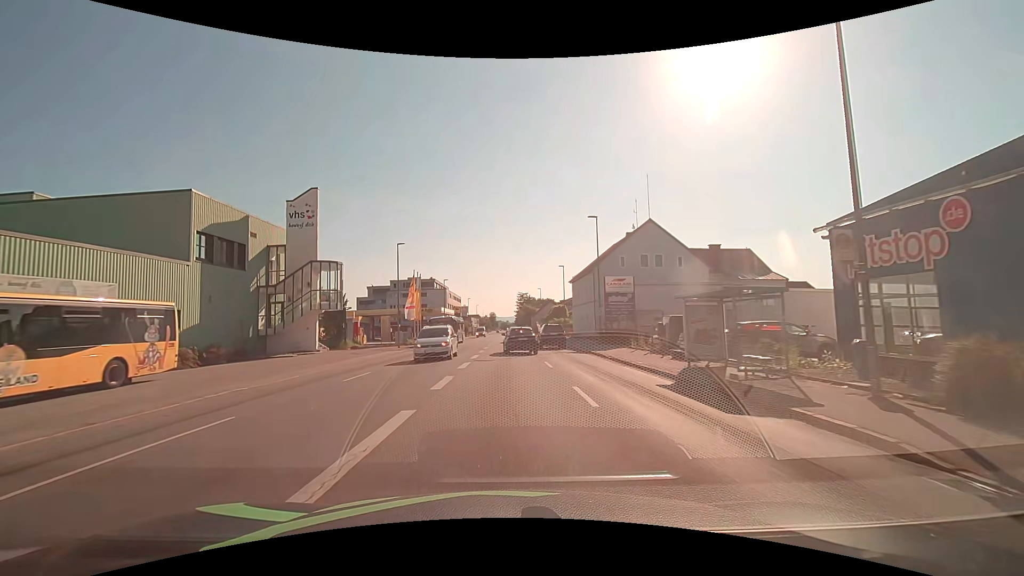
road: tertiary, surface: asphalt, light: Day
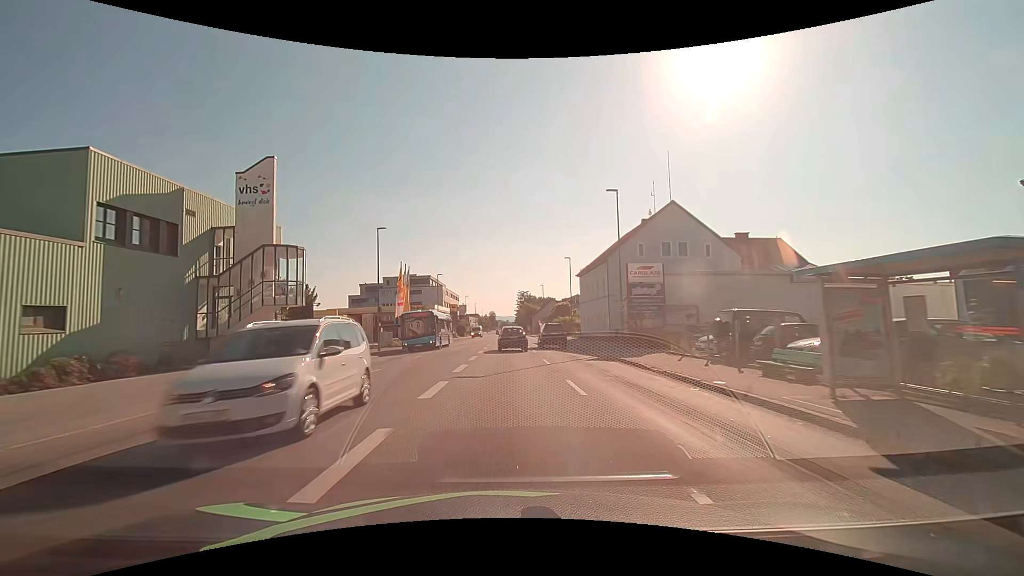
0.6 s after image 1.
(0.0, +7.6) m; 0°
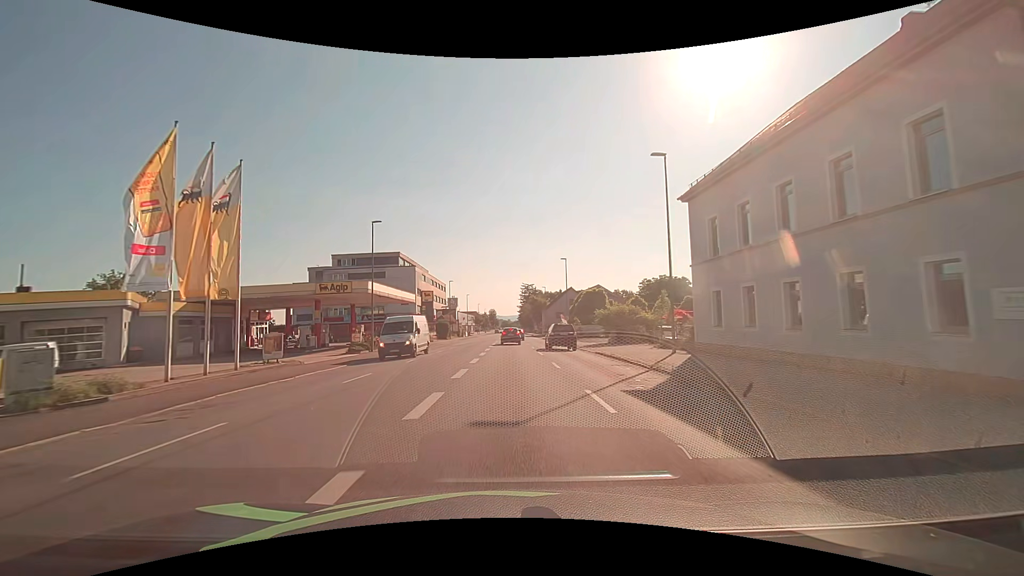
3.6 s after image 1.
(-0.1, +38.1) m; 0°
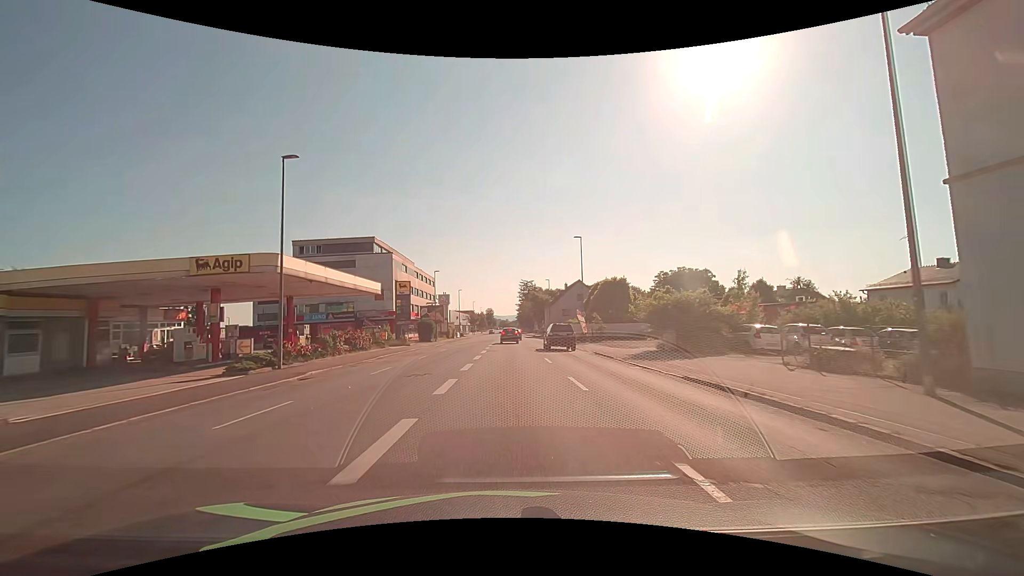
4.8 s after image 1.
(+0.1, +15.3) m; 0°
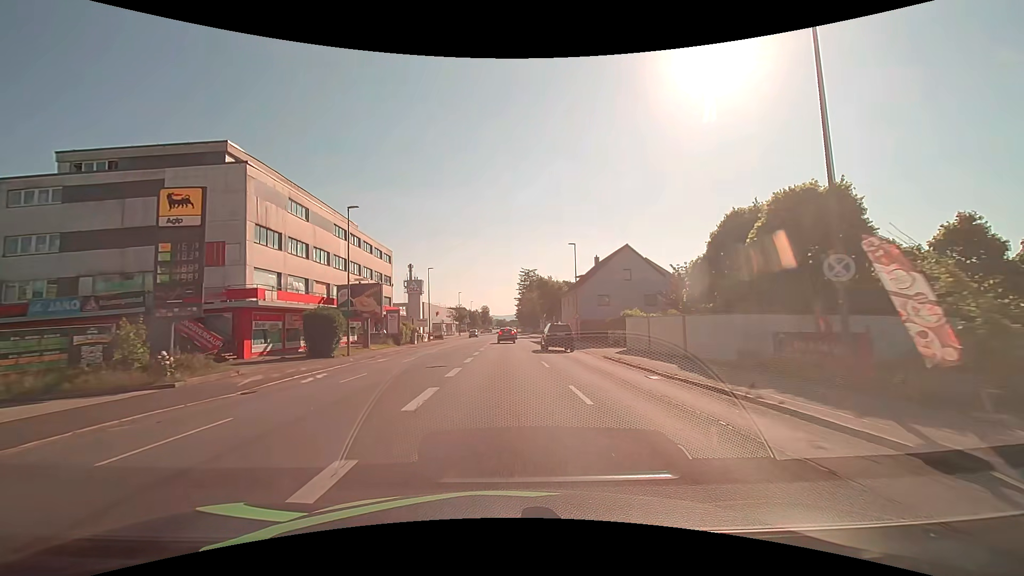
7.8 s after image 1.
(+0.1, +38.3) m; 0°
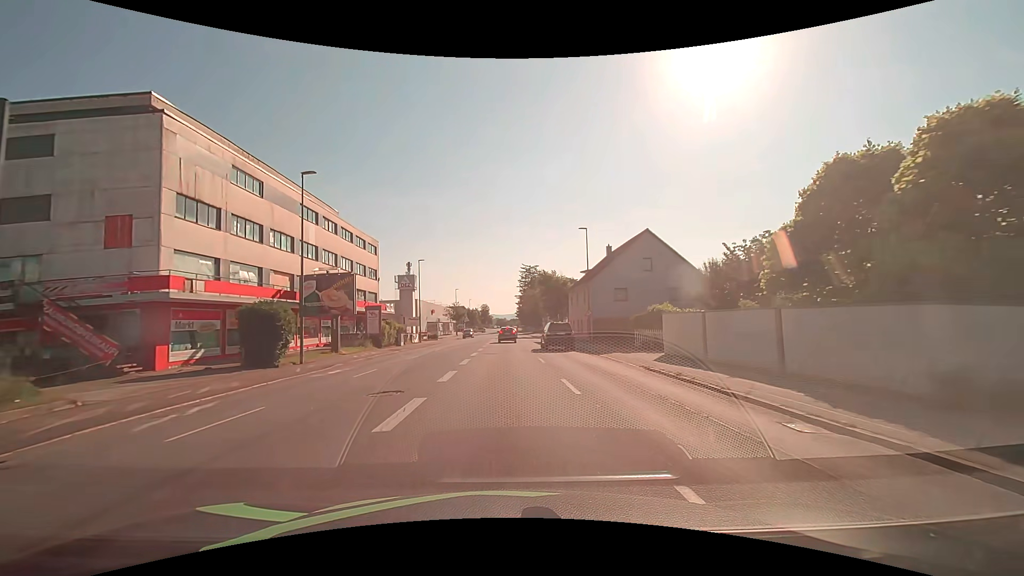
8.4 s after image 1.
(0.0, +7.7) m; 0°
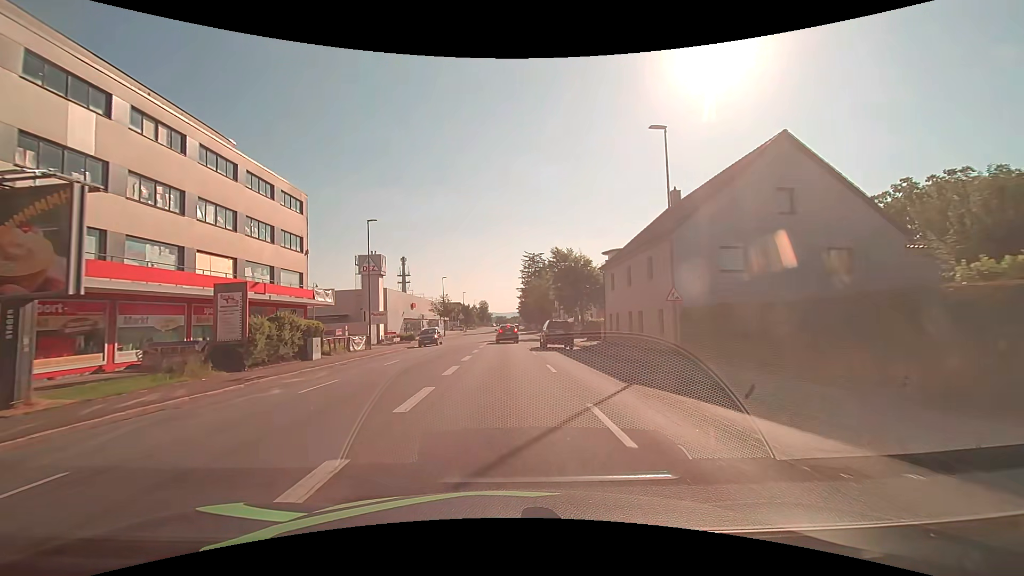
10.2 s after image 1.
(0.0, +22.5) m; 0°
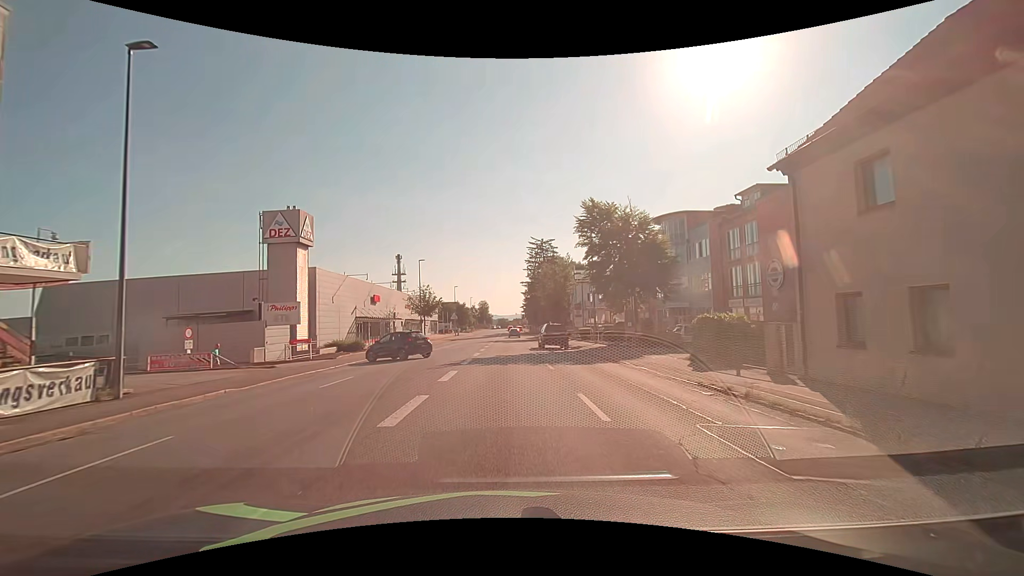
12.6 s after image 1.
(+0.1, +24.9) m; 0°
(0, +10) (0, +20) (0, +30) (0, +40) (0, +50) (0, +60) (0, +70) (0, +80) (0, +90) (0, +100) m
